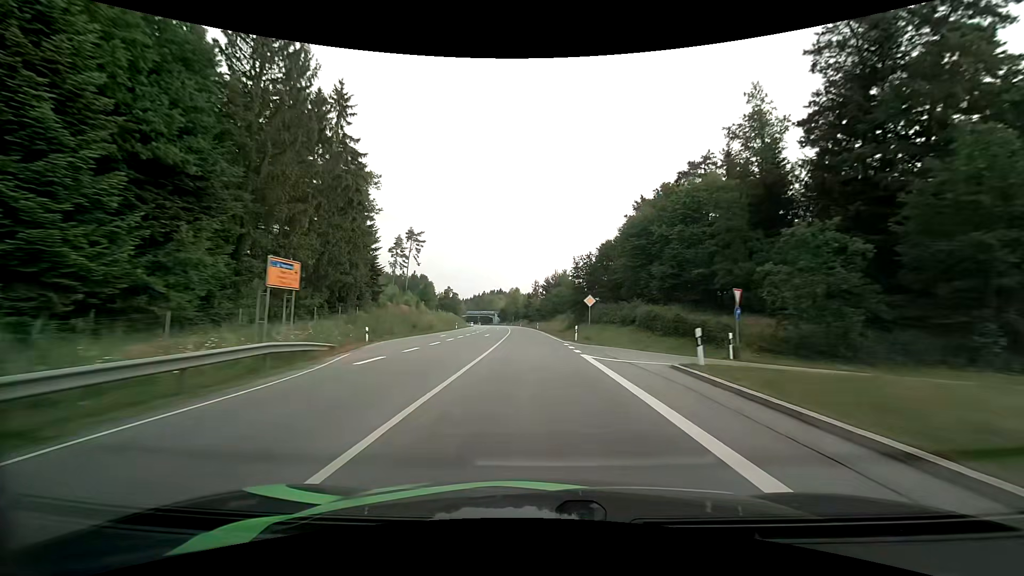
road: primary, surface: asphalt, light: Day
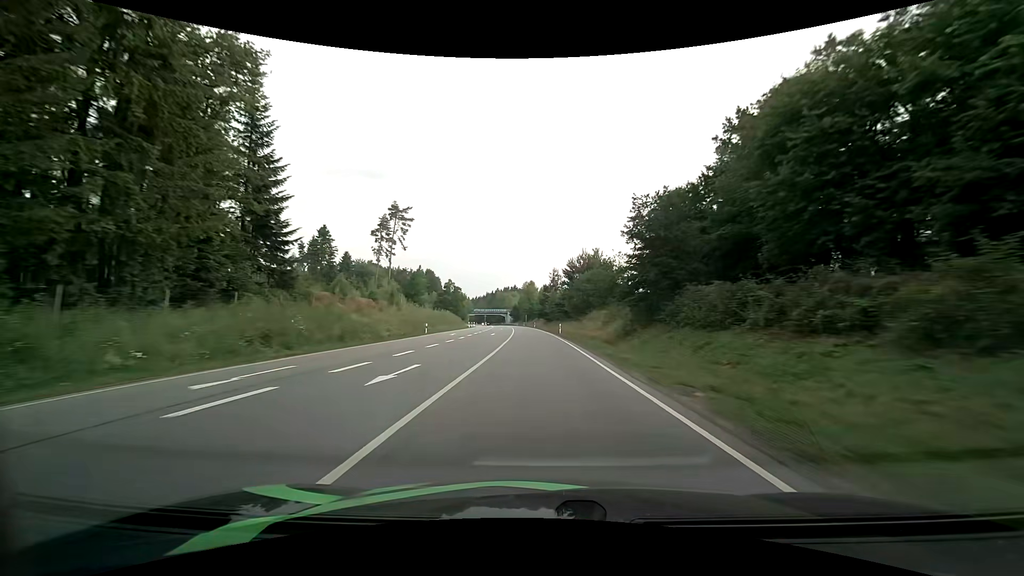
(-0.6, +32.5) m; -2°
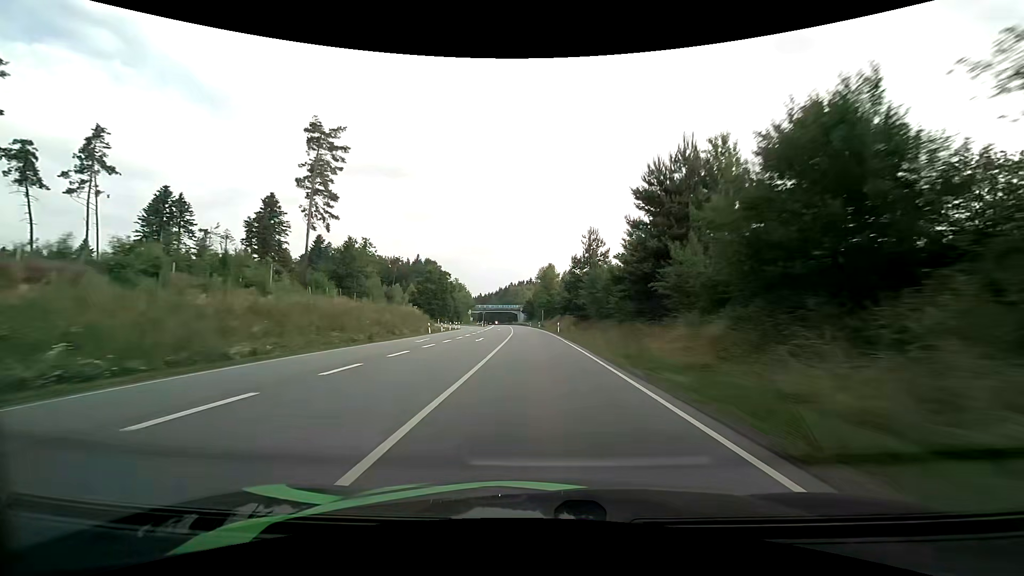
(-0.9, +49.1) m; -2°
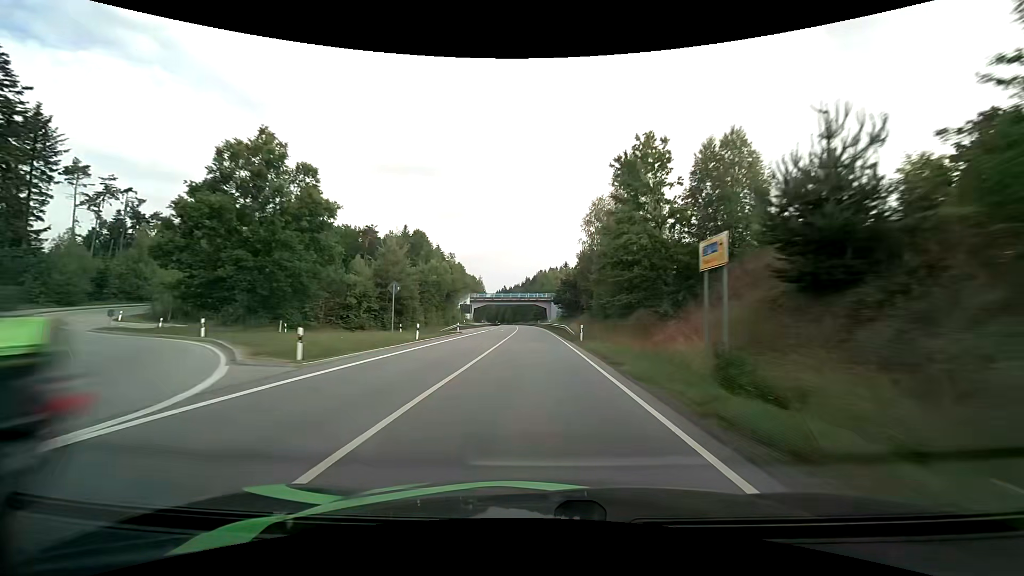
(-2.7, +82.2) m; -4°
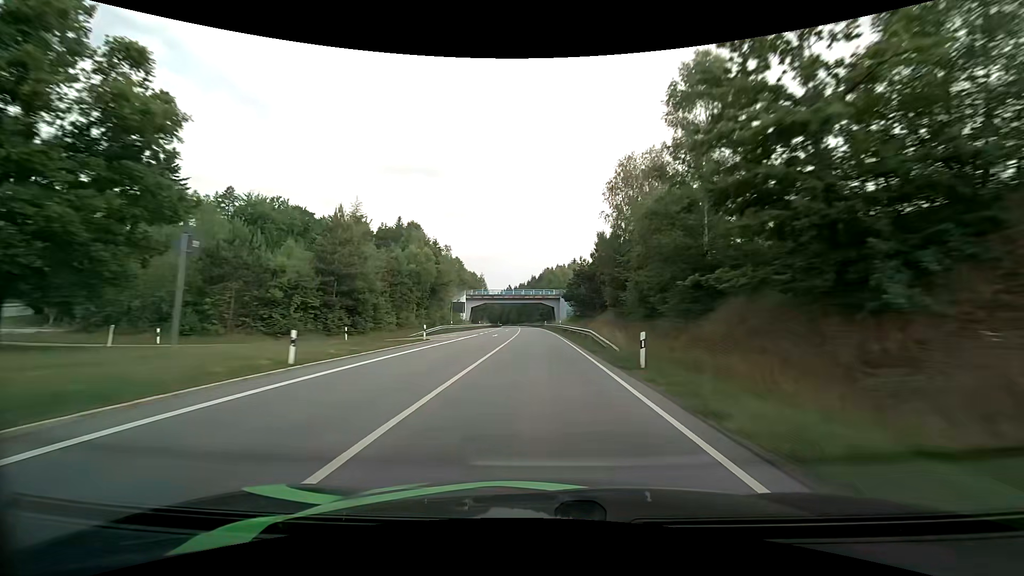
(-0.1, +16.7) m; -1°
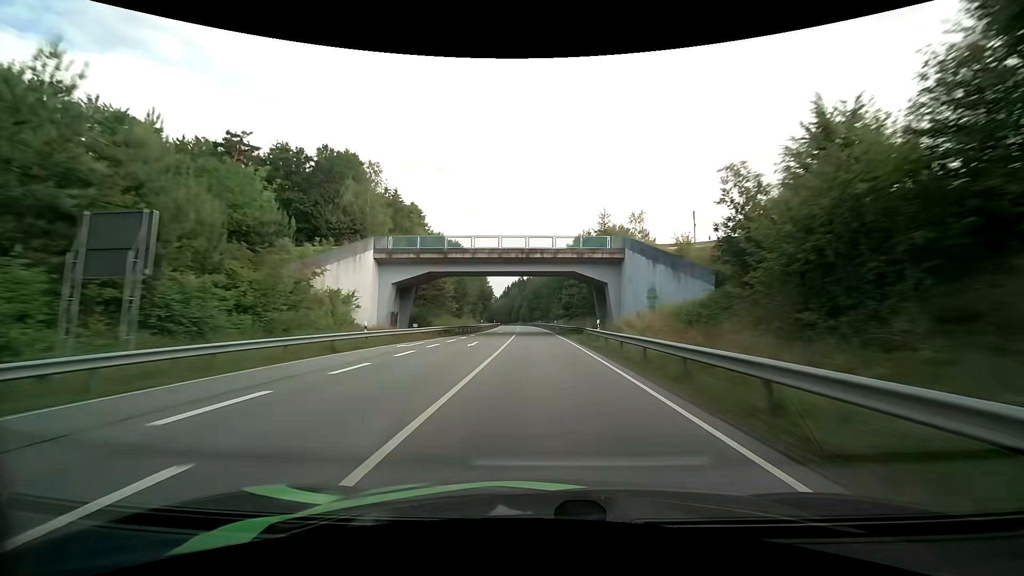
(-1.3, +68.2) m; -2°
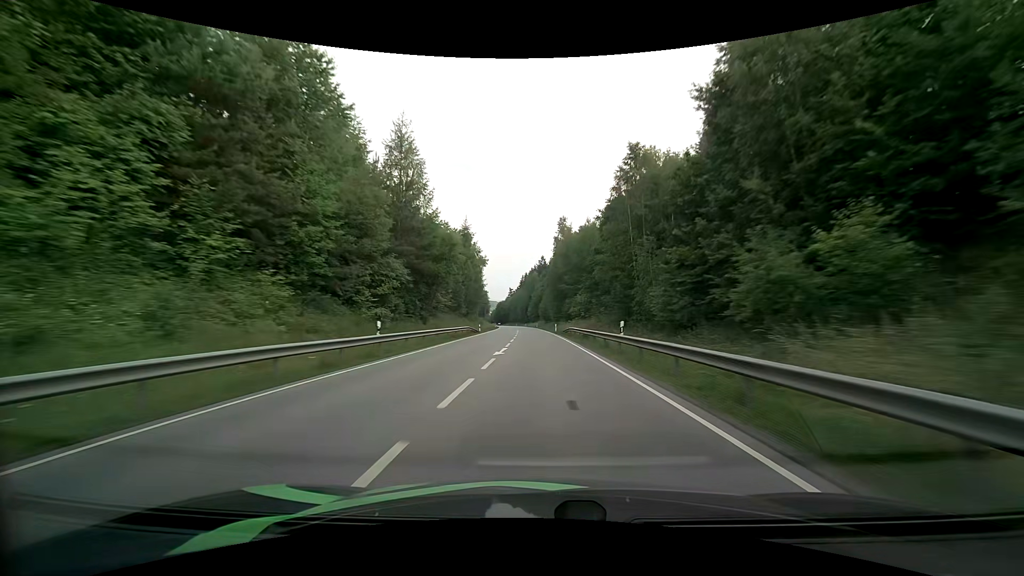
(-2.3, +87.4) m; -2°
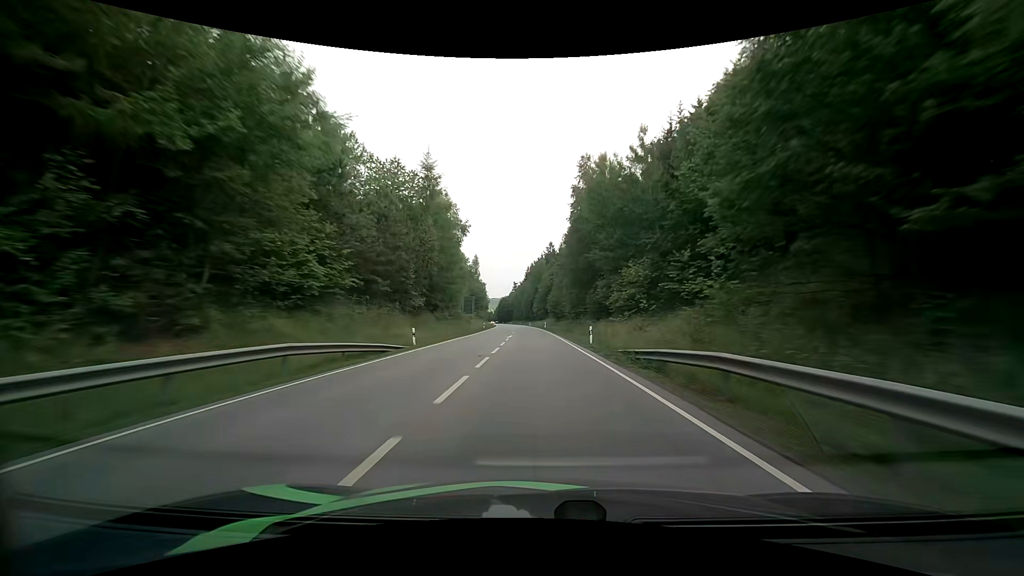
(-0.3, +35.6) m; -1°
(0, +10) (0, +20) (0, +30) (0, +40) (-1, +50) (-1, +60) (-1, +70) (-2, +80) (-2, +90) (-3, +100) m
